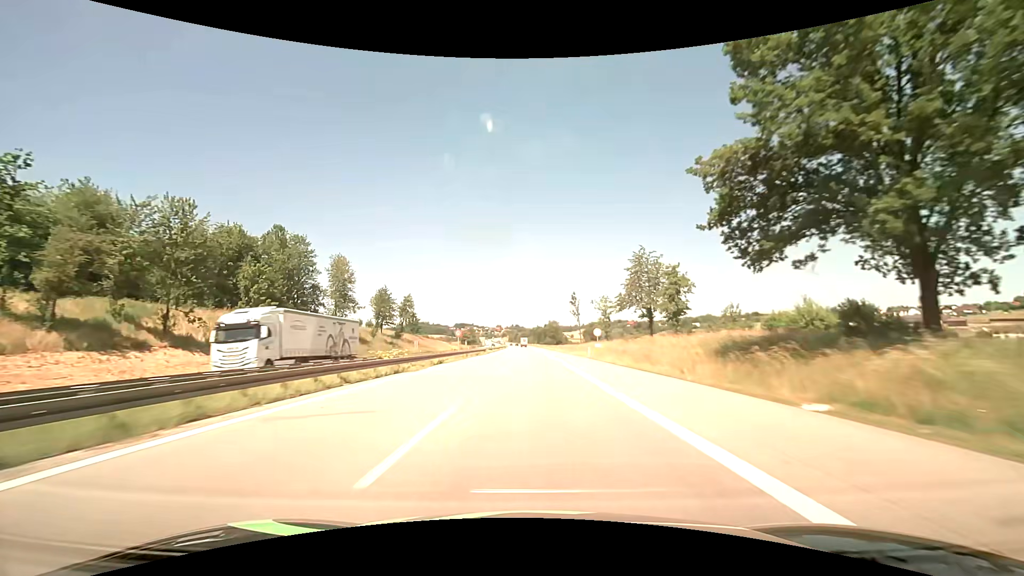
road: motorway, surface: asphalt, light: Day
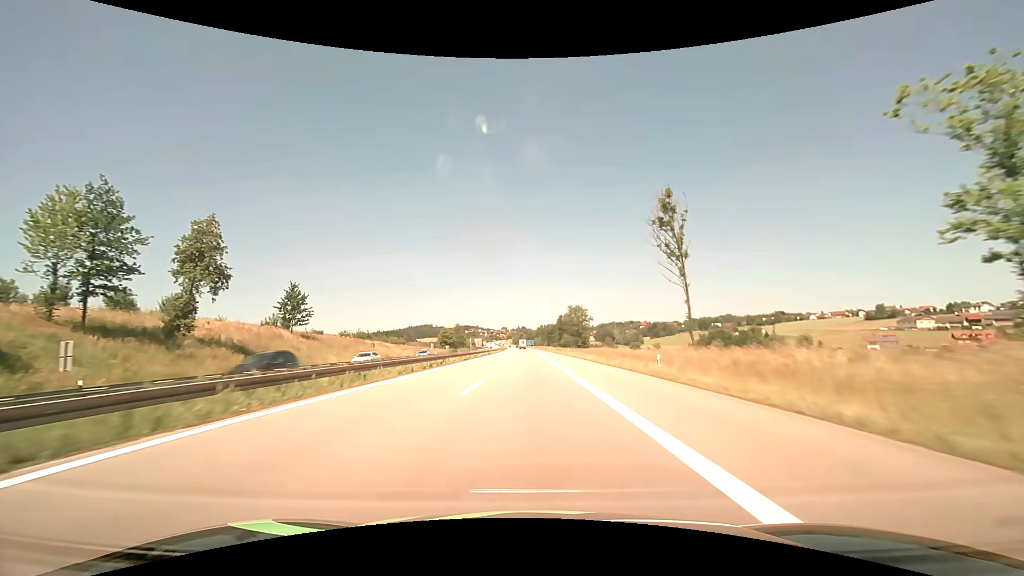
(0.0, +80.0) m; -1°
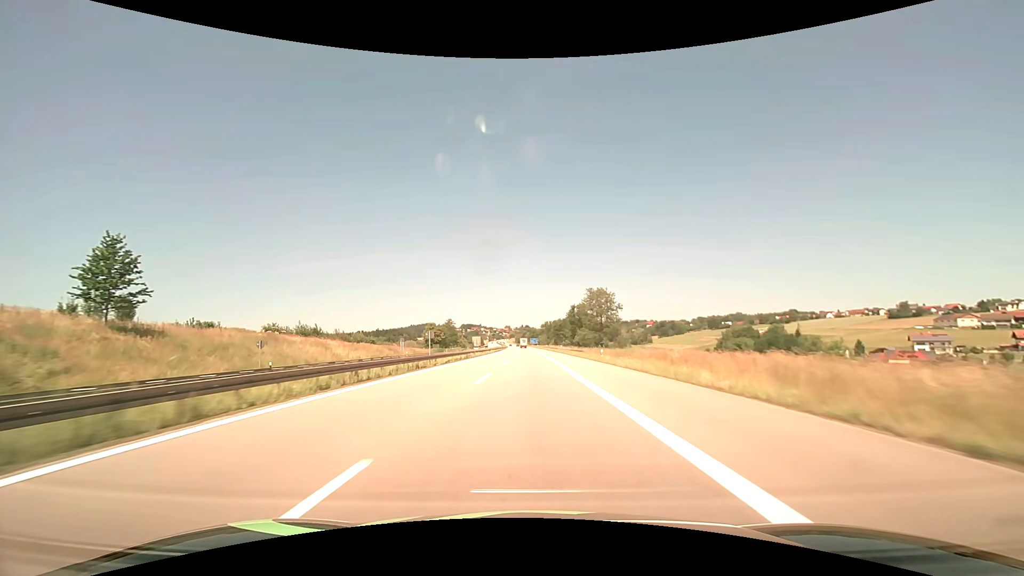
(-0.1, +32.5) m; 0°
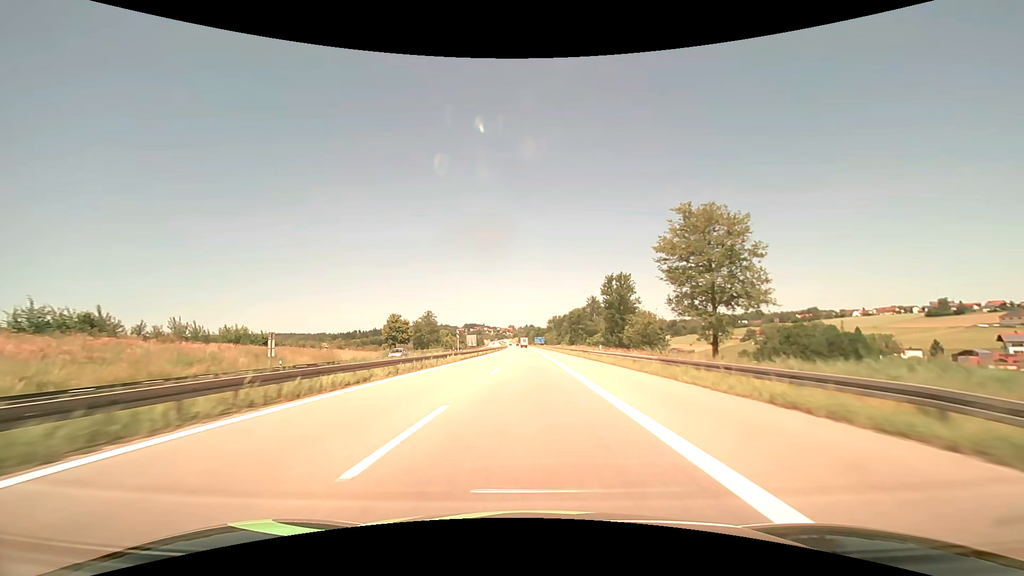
(-0.2, +48.3) m; 0°
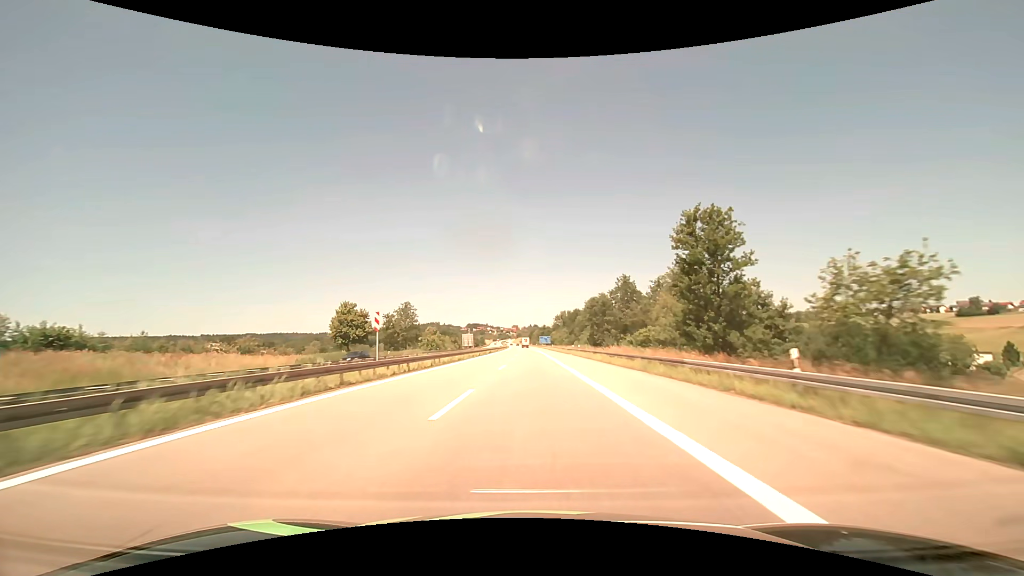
(-0.1, +31.9) m; -1°
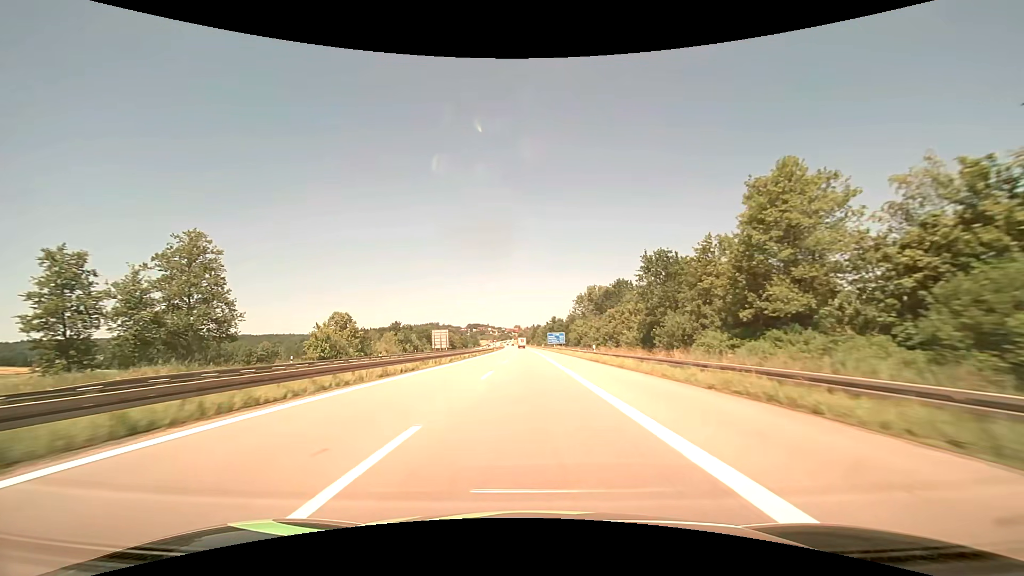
(-0.2, +78.5) m; 0°
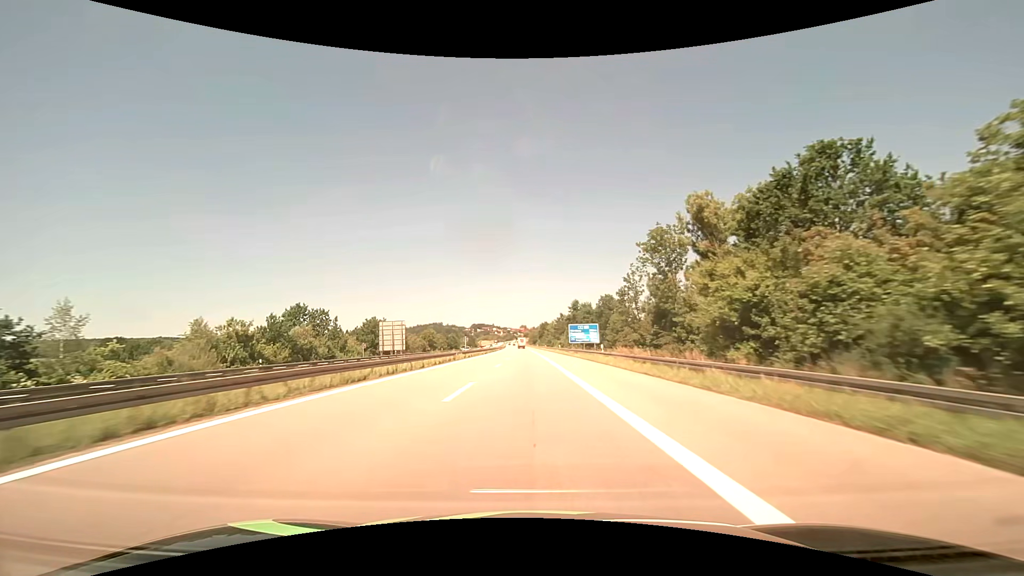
(-0.4, +61.8) m; -1°
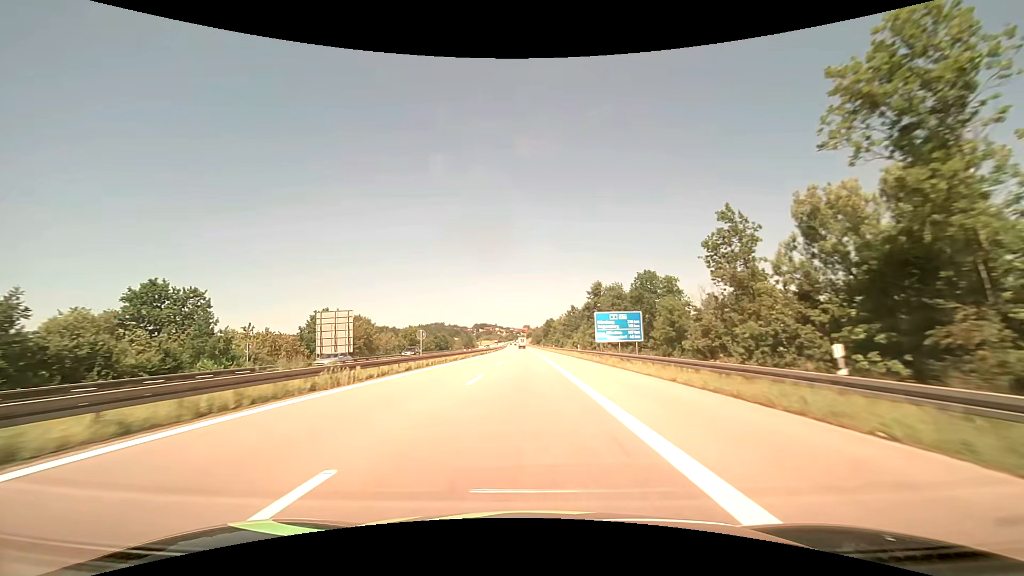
(-0.1, +30.6) m; 0°
(0, +10) (0, +20) (0, +30) (0, +40) (0, +50) (-1, +60) (-1, +70) (-1, +80) (-1, +90) (-1, +100) m
